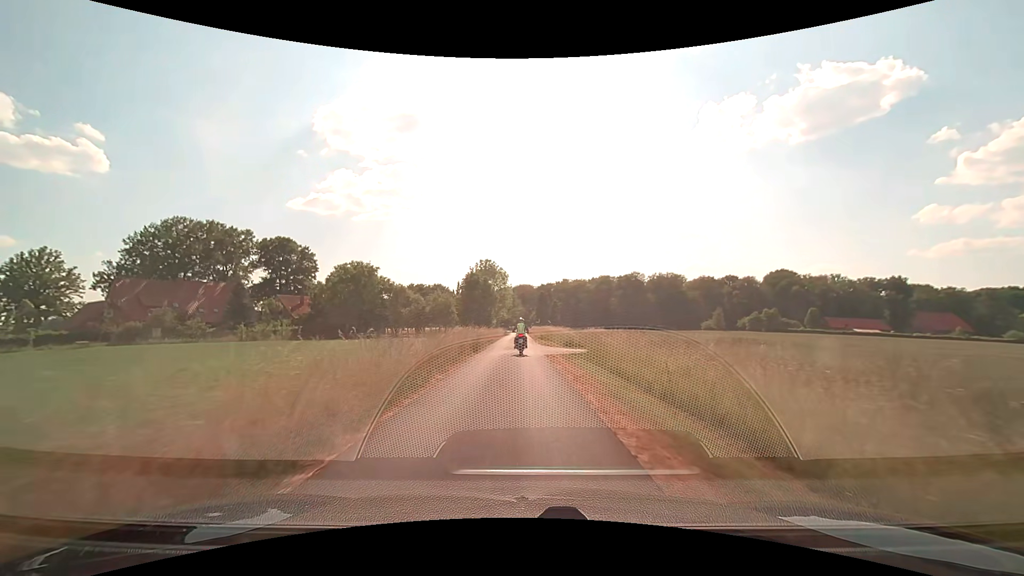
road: unclassified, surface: asphalt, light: Day
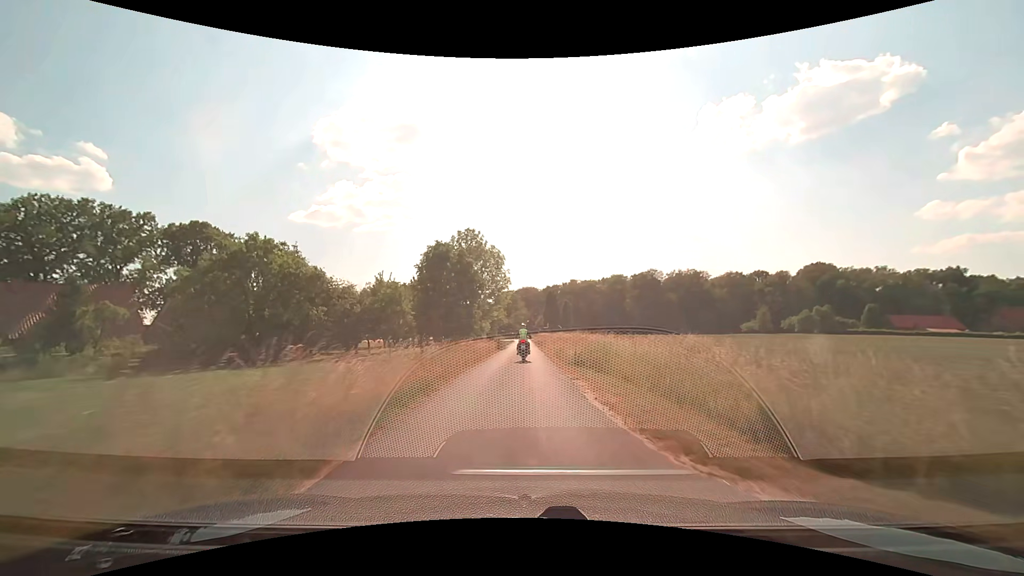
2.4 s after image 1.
(-0.1, +29.6) m; -1°
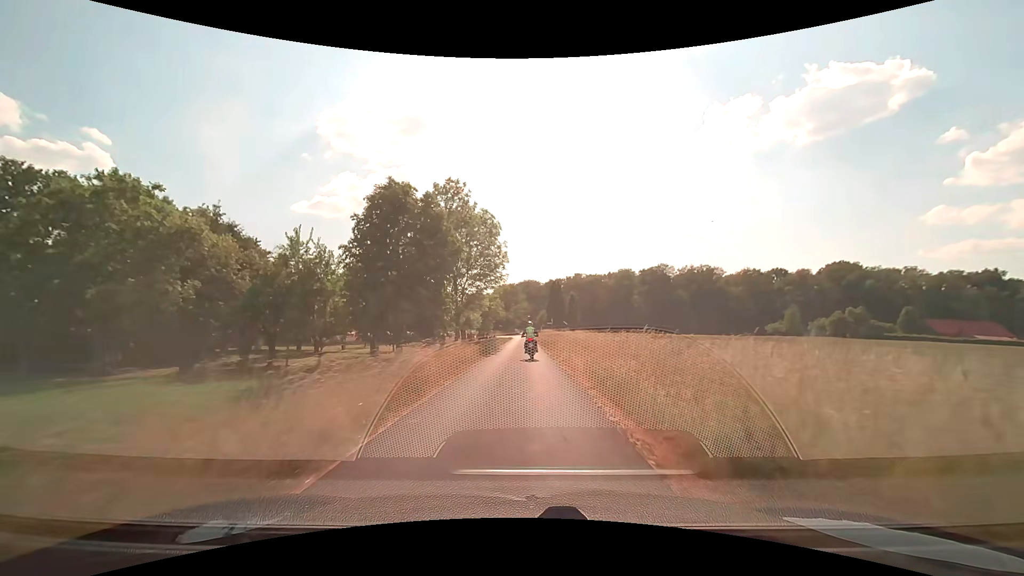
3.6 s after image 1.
(0.0, +15.2) m; 0°
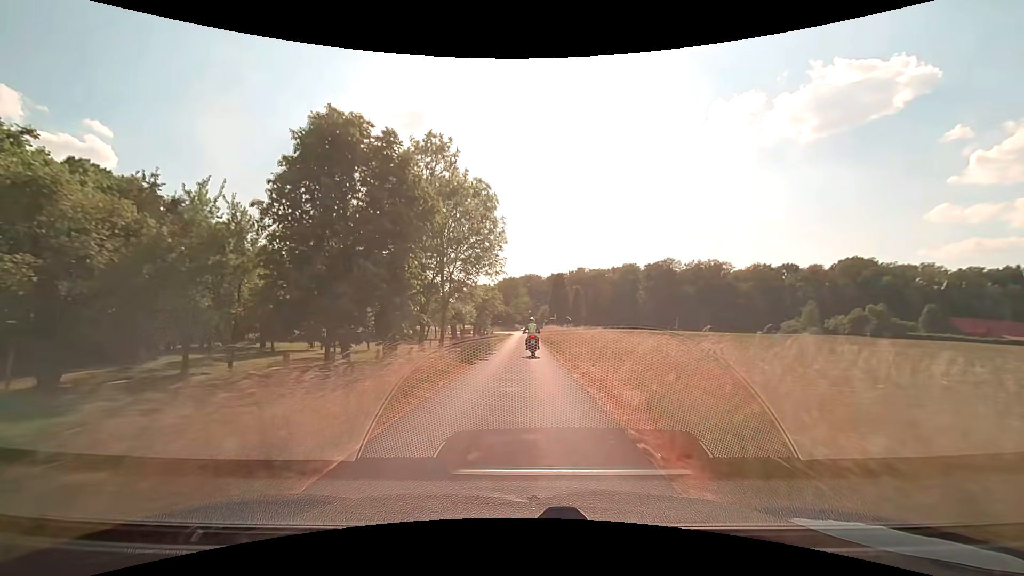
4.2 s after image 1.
(0.0, +7.6) m; 0°
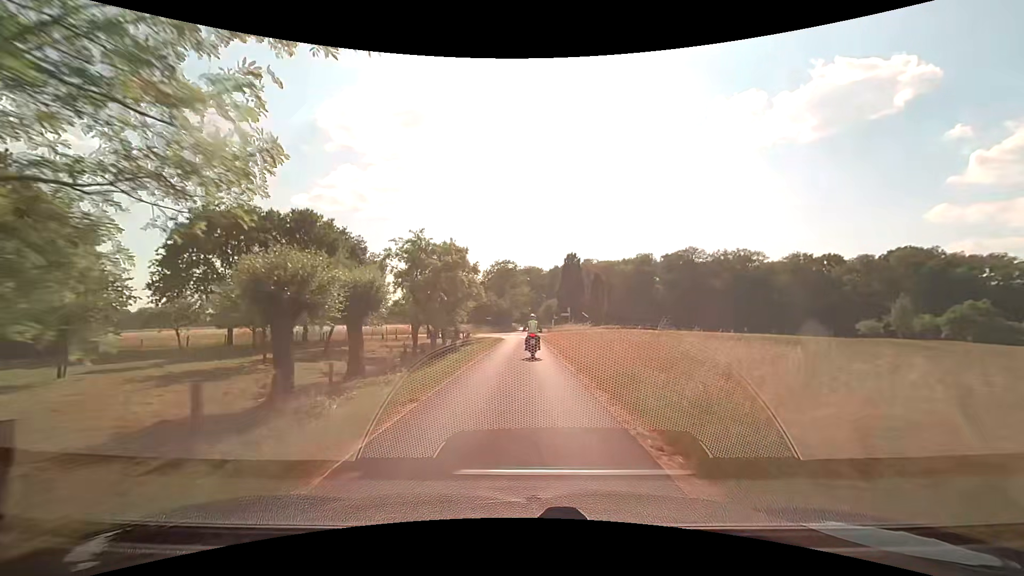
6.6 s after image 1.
(+0.1, +29.9) m; 0°
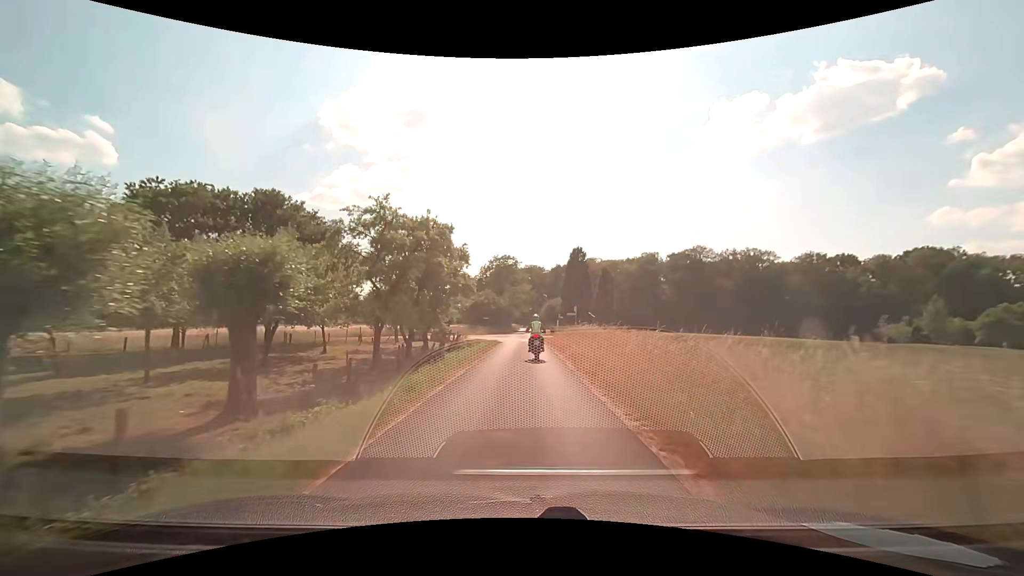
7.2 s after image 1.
(-0.1, +7.0) m; 0°
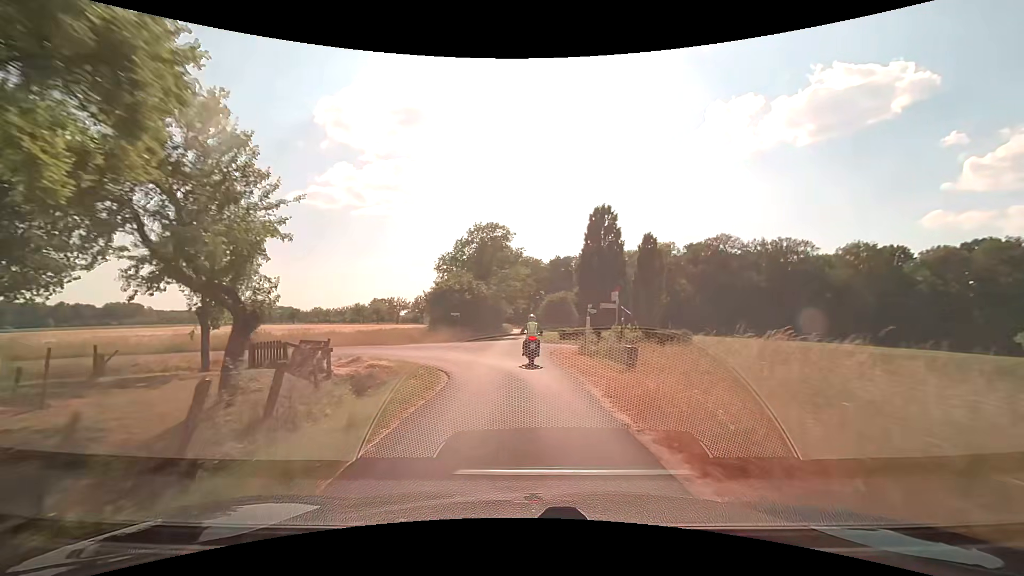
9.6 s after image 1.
(-0.1, +26.7) m; 0°
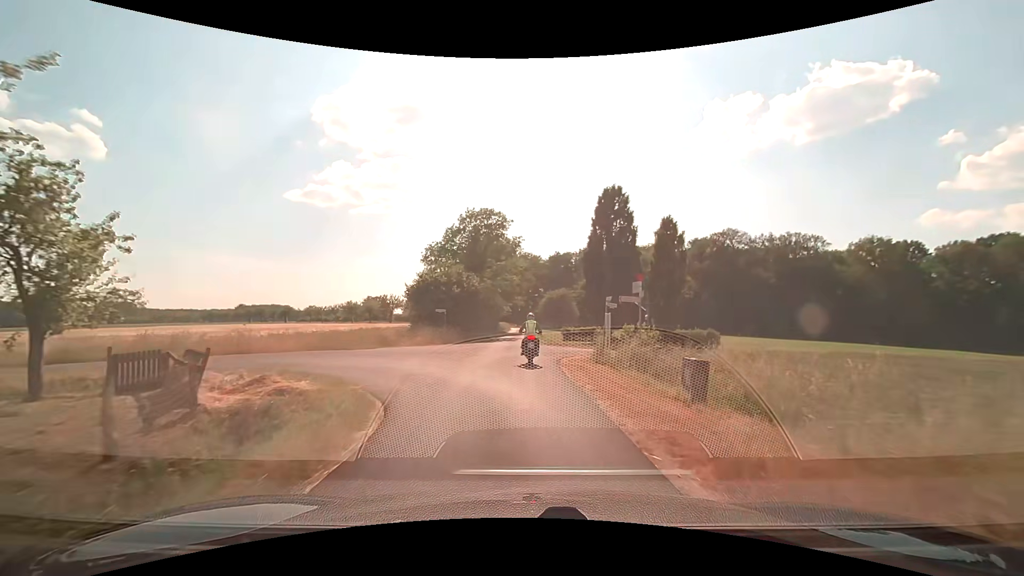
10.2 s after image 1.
(+0.1, +6.3) m; +1°
(0, +10) (0, +20) (0, +30) (0, +40) (0, +50) (0, +60) (0, +70) (0, +80) (0, +90) (0, +100) m
